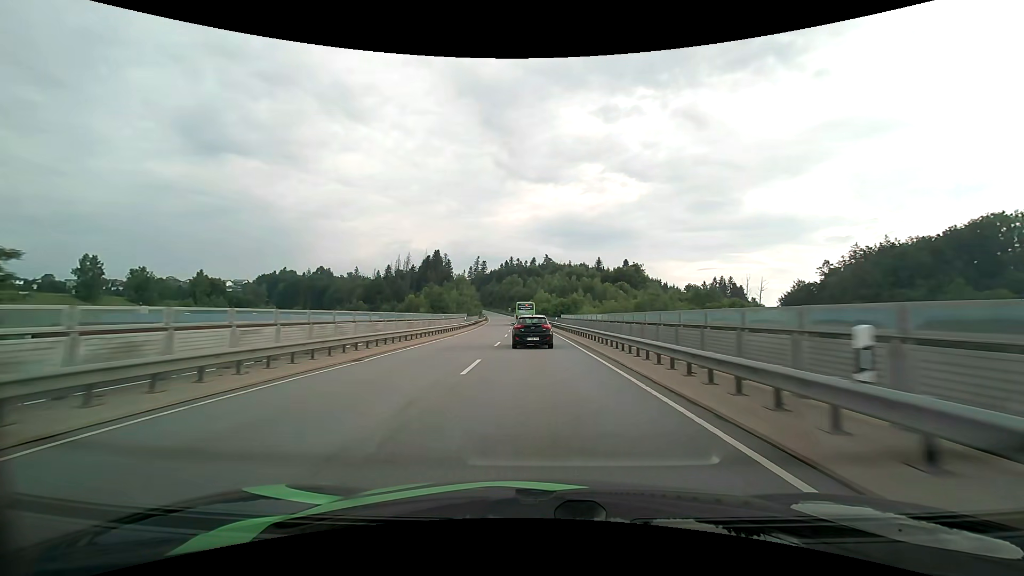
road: primary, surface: asphalt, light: Day
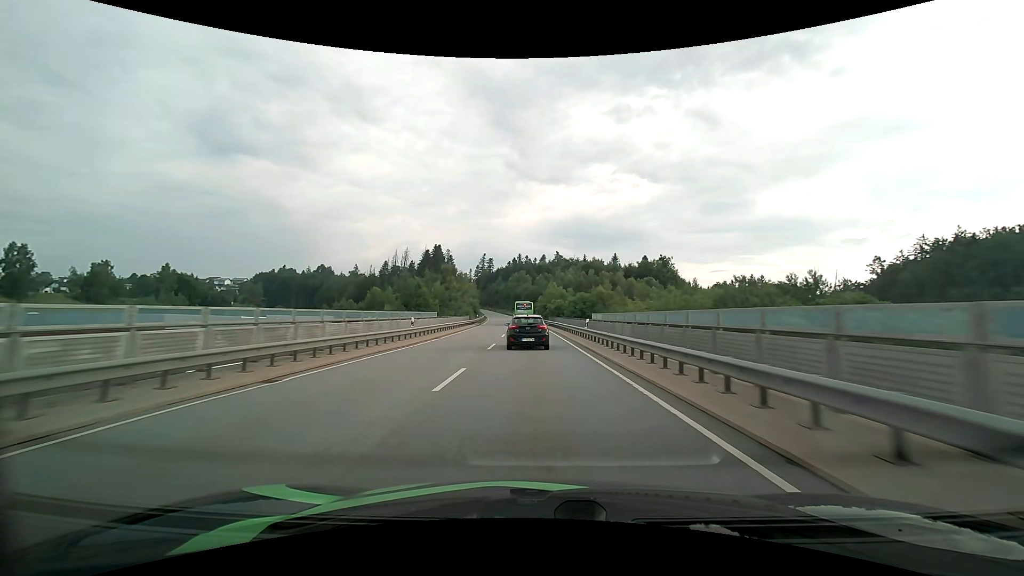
(-0.3, +26.5) m; -1°
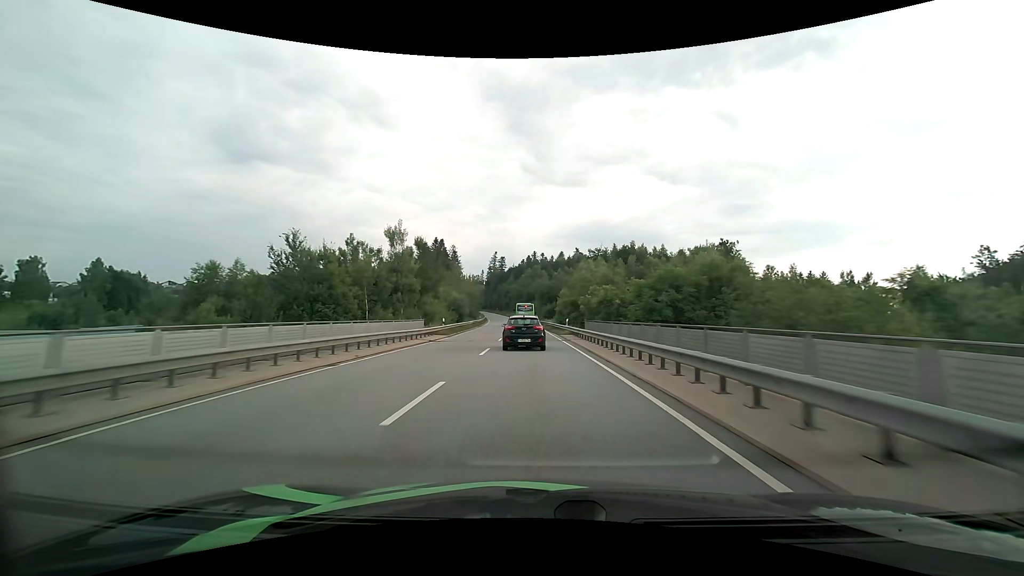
(-0.6, +38.6) m; -2°
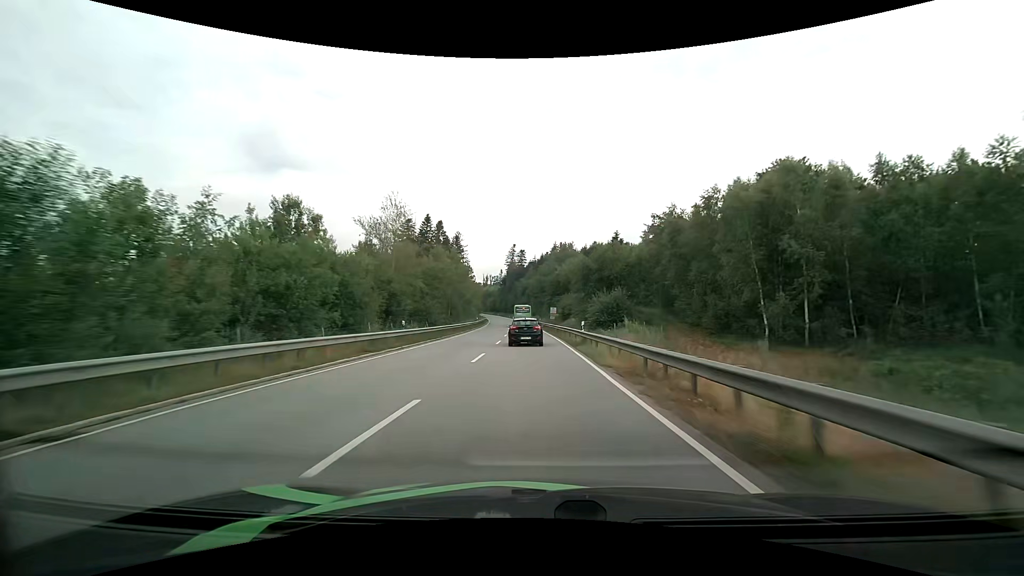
(-1.5, +61.6) m; -3°
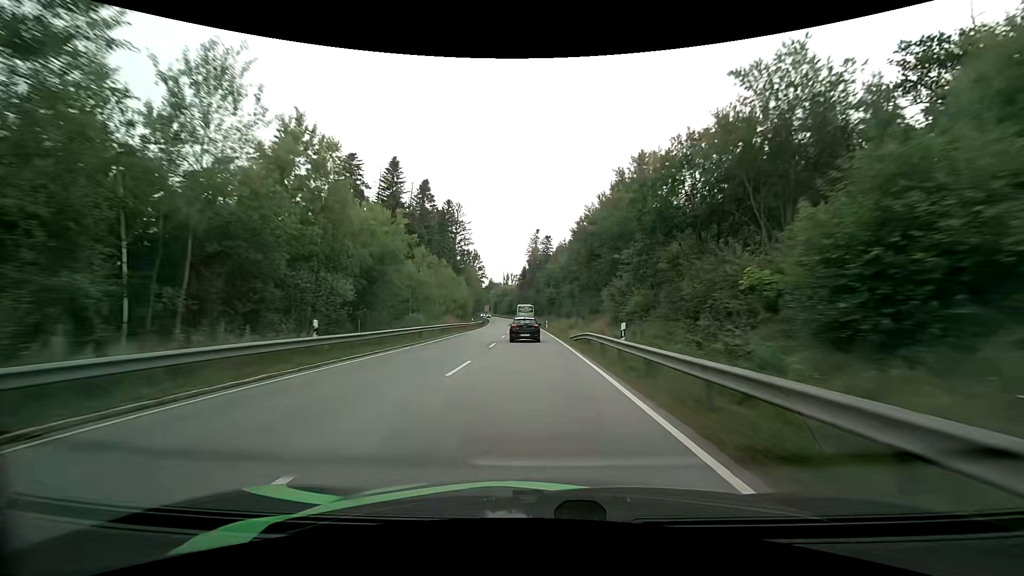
(-1.5, +64.1) m; -3°
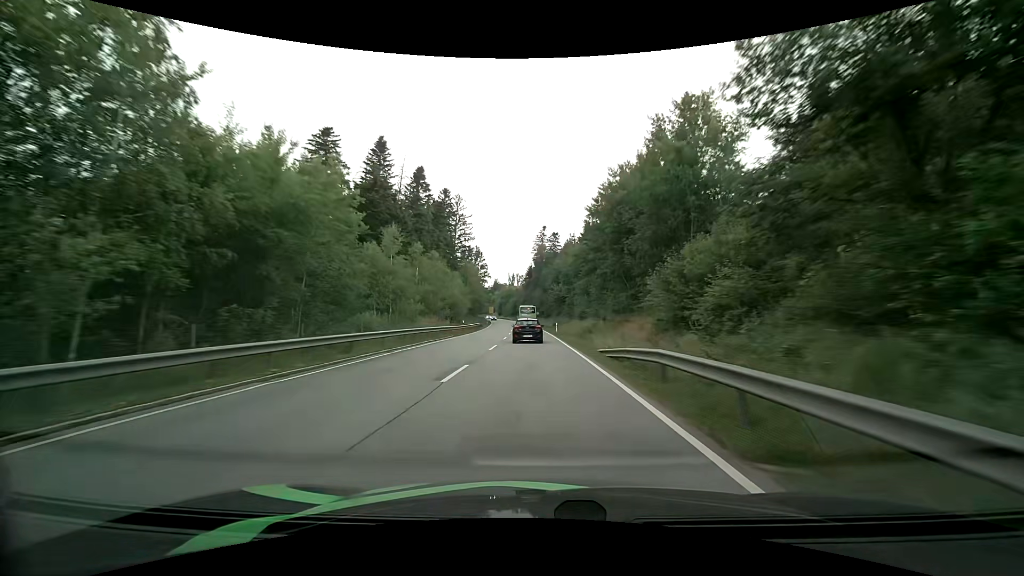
(0.0, +13.3) m; -1°
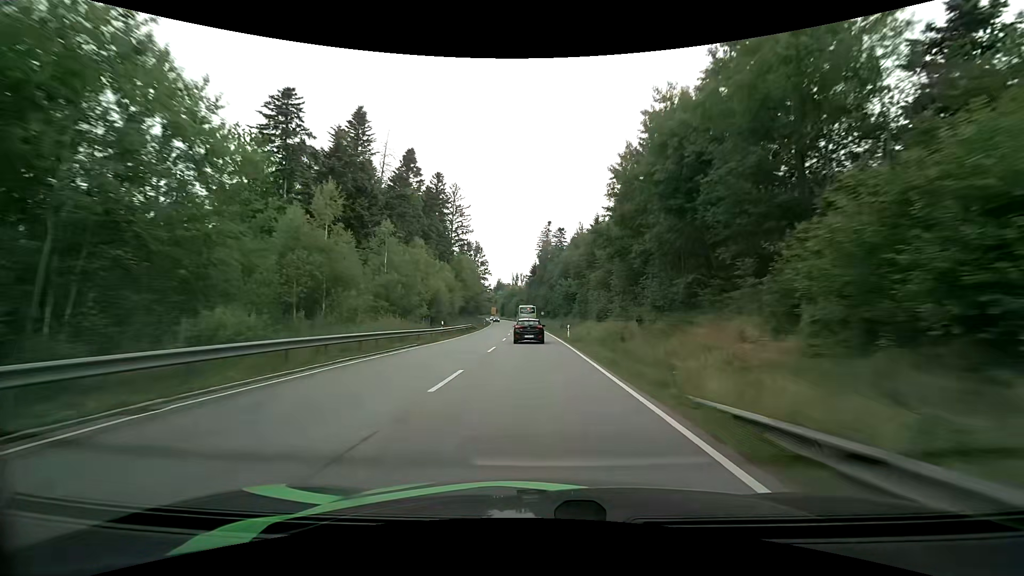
(0.0, +13.5) m; 0°
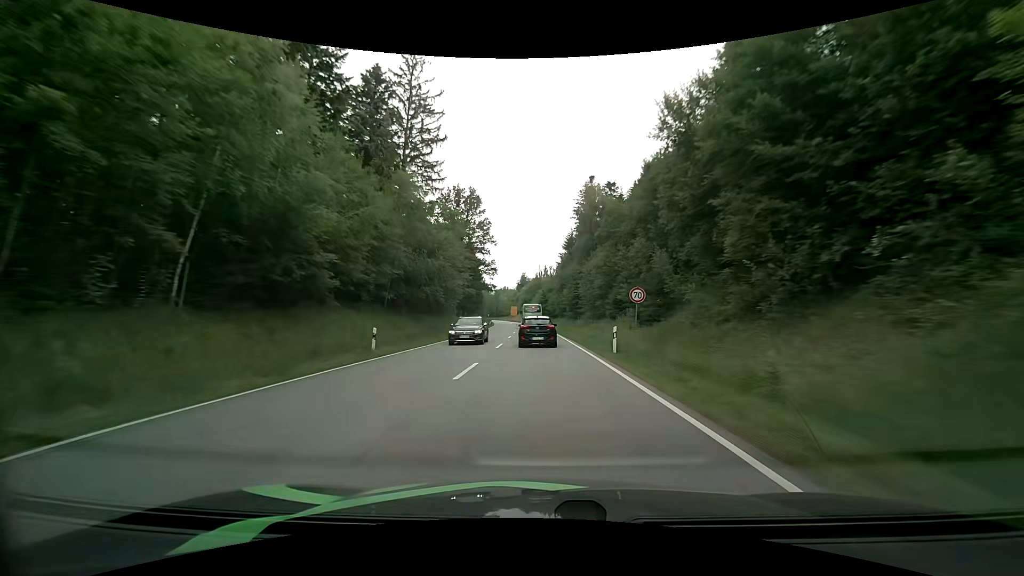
(-1.9, +70.2) m; -3°
(0, +10) (0, +20) (0, +30) (-1, +40) (-1, +50) (-1, +60) (-2, +70) (-2, +80) (-3, +90) (-3, +100) m
